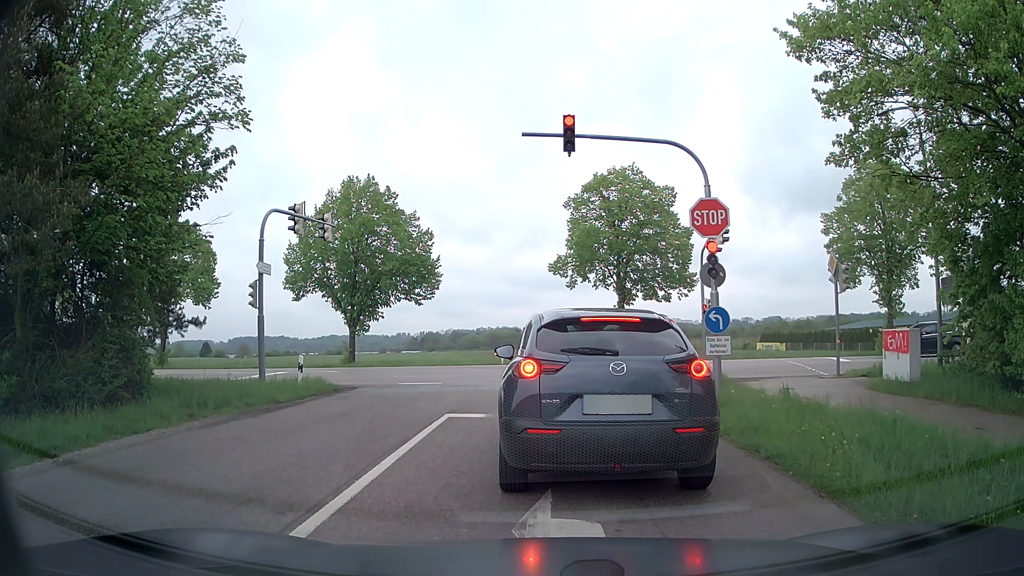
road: tertiary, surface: asphalt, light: Day
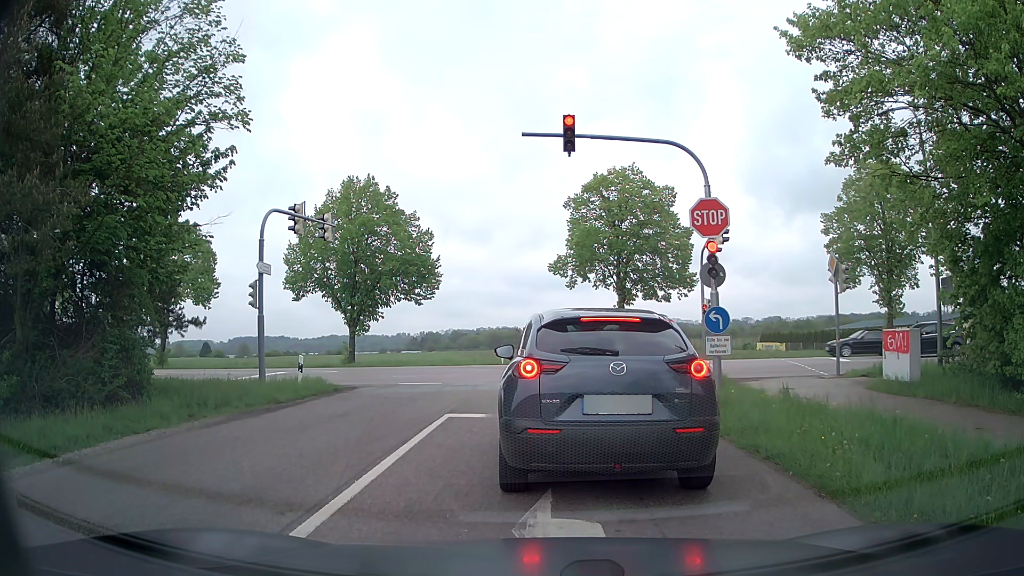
(0.0, 0.0) m; 0°
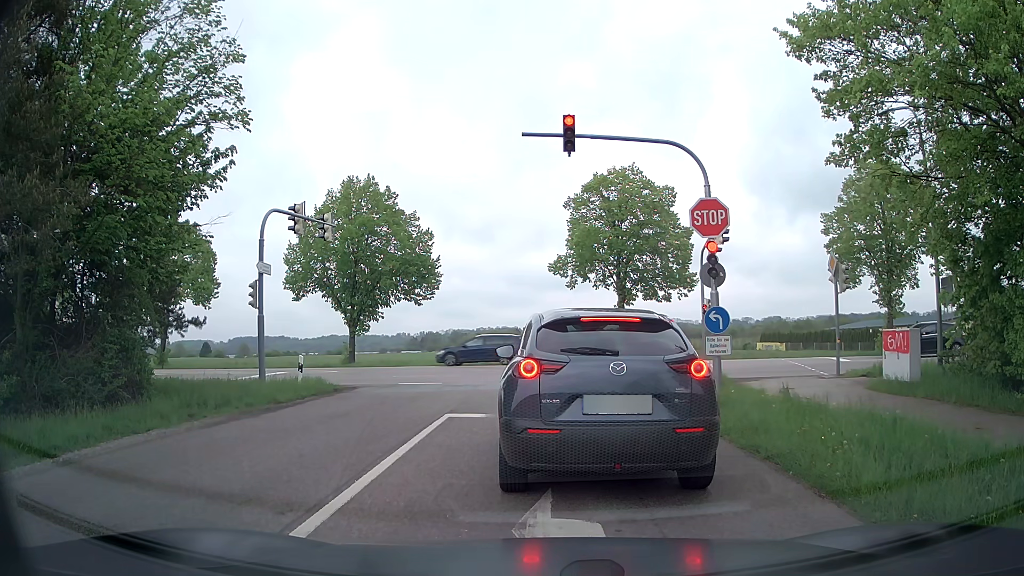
(0.0, 0.0) m; 0°
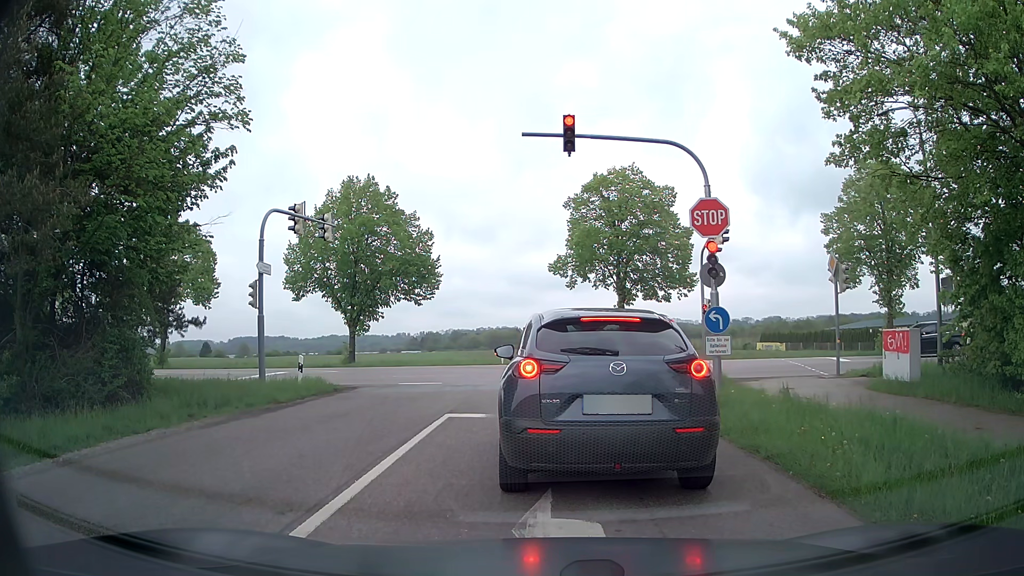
(0.0, 0.0) m; 0°
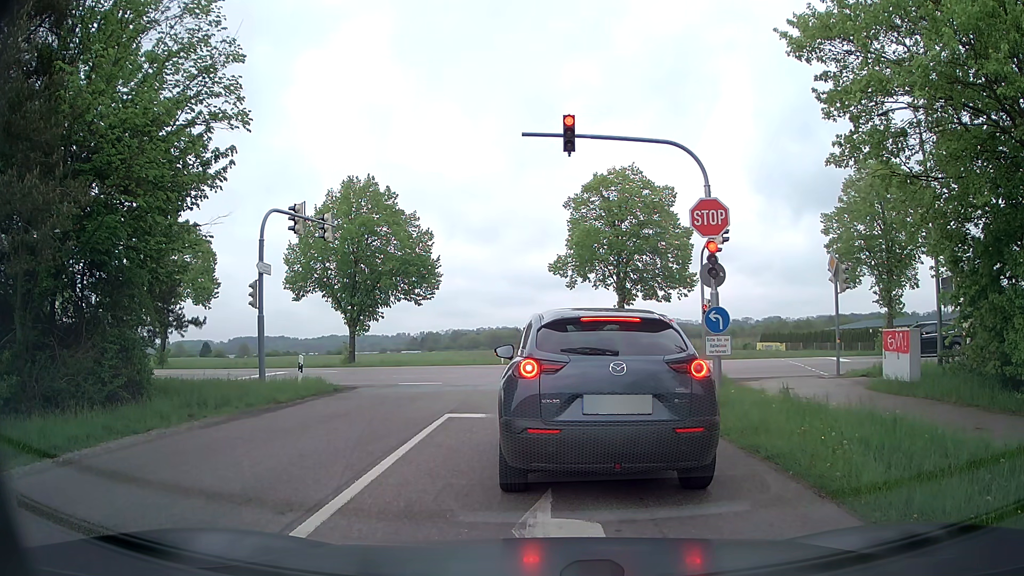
(0.0, 0.0) m; 0°
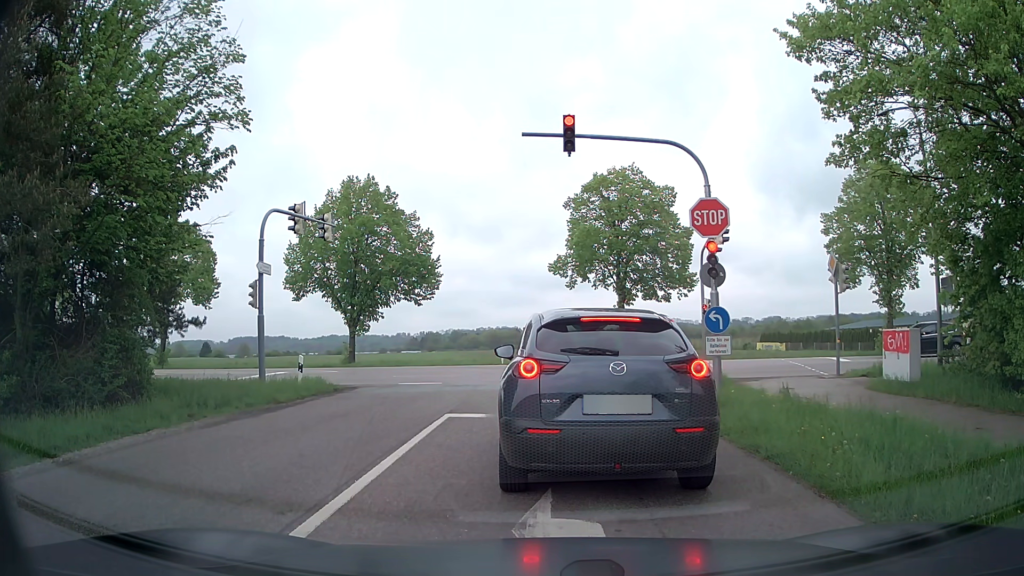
(0.0, 0.0) m; 0°
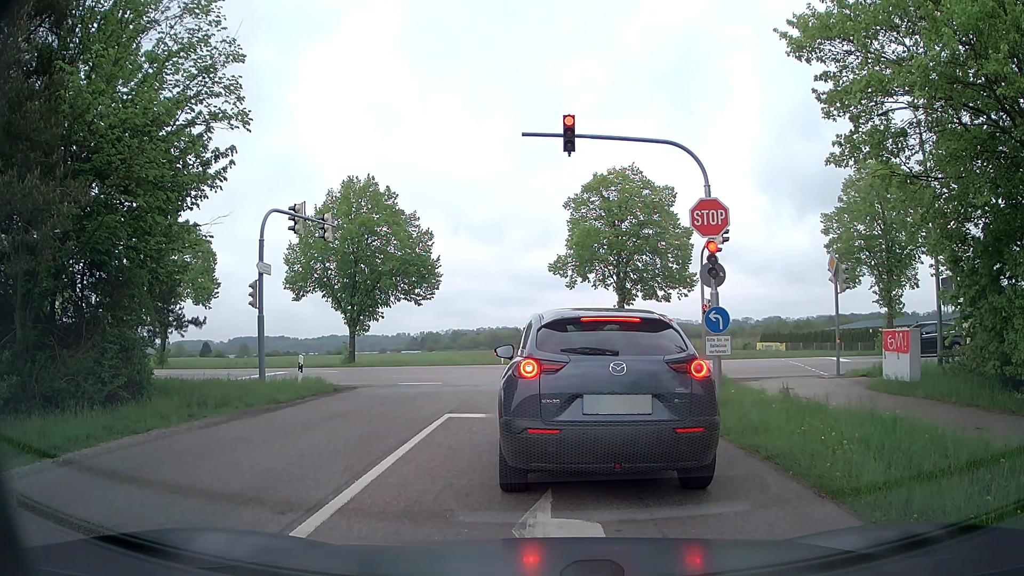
(0.0, 0.0) m; 0°
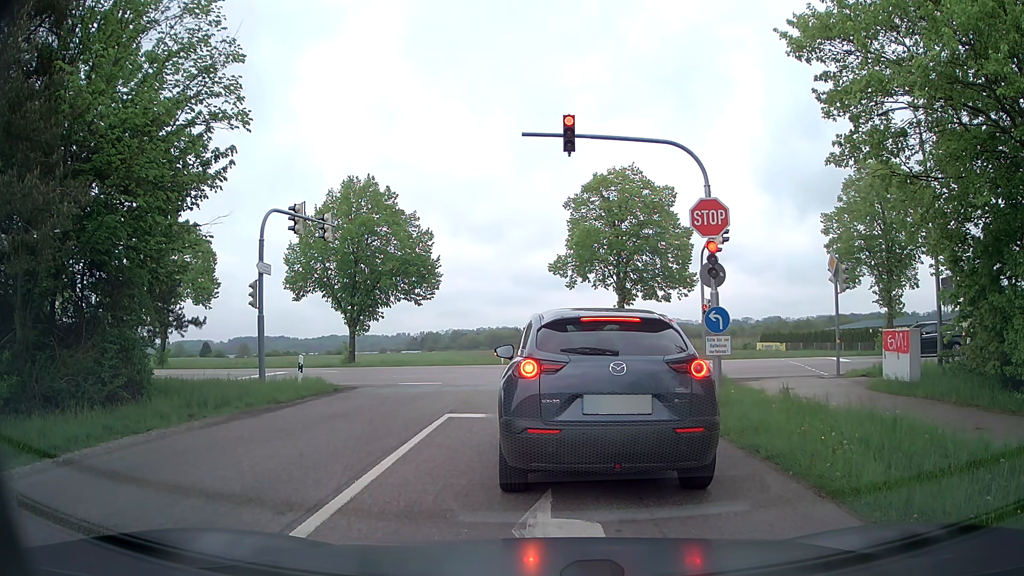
(0.0, 0.0) m; 0°
(0, +10) (0, +20) (-3, +29) (-11, +35) (-21, +38) (-31, +39) (-41, +40) (-51, +41) (-61, +42) (-70, +44) m
